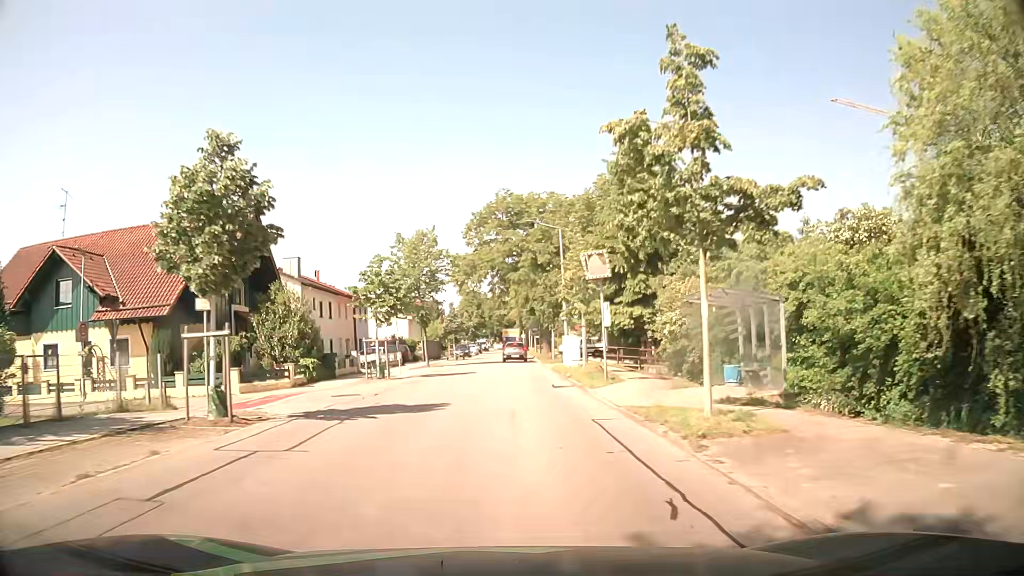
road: unclassified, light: Day
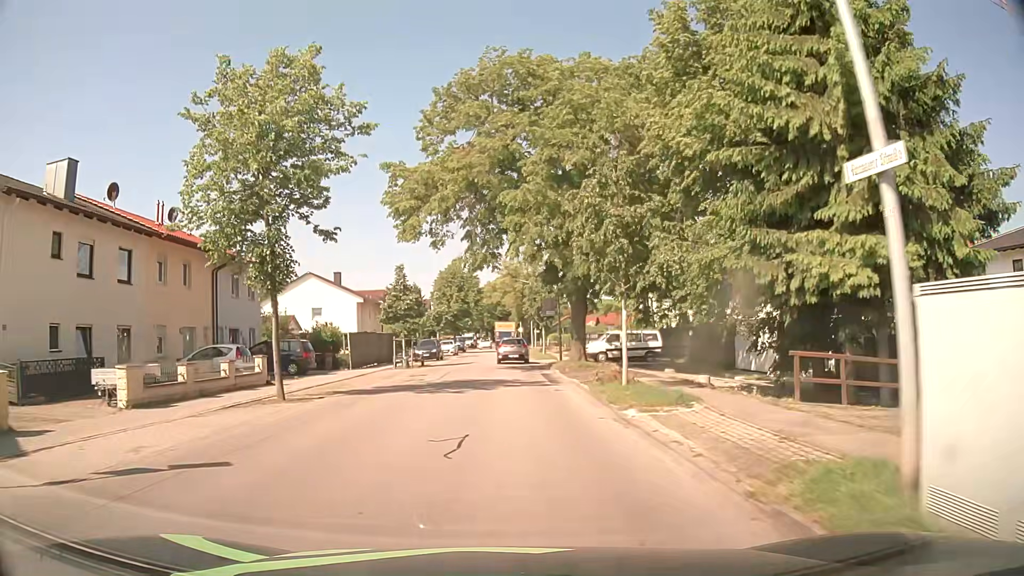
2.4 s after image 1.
(-0.1, +28.4) m; 0°
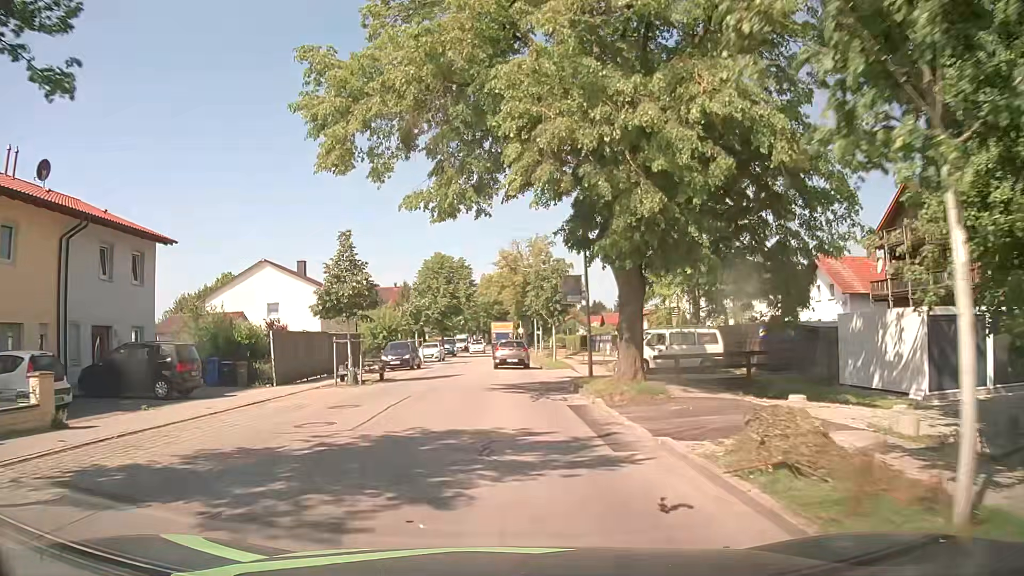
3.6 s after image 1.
(0.0, +12.2) m; +1°
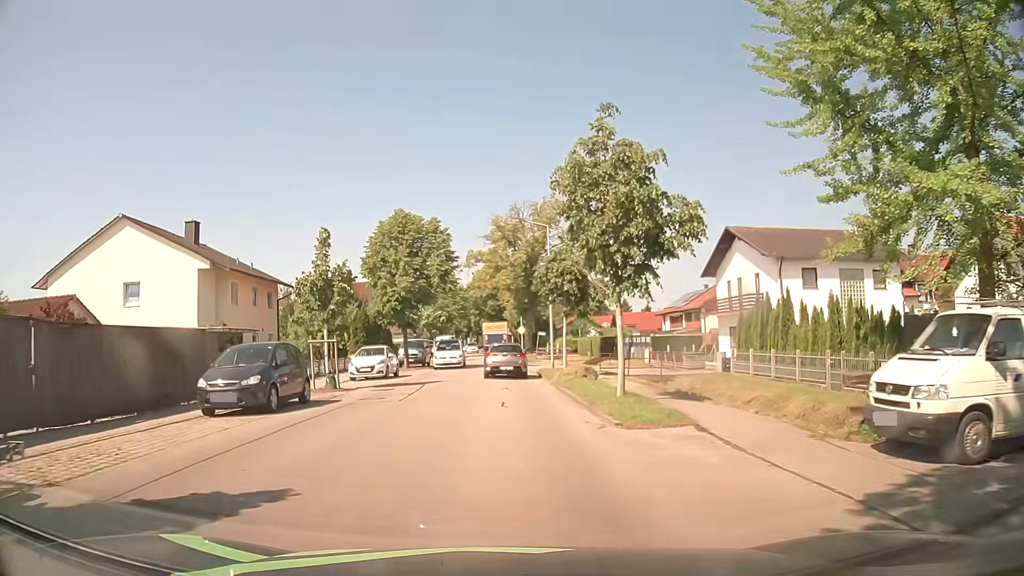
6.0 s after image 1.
(-0.1, +21.5) m; 0°
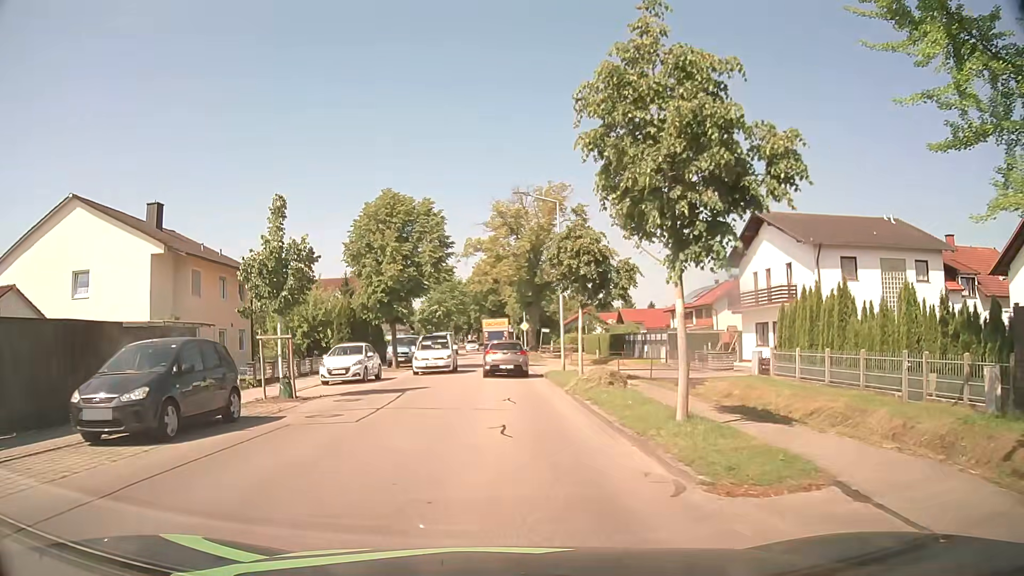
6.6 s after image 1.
(0.0, +4.9) m; 0°
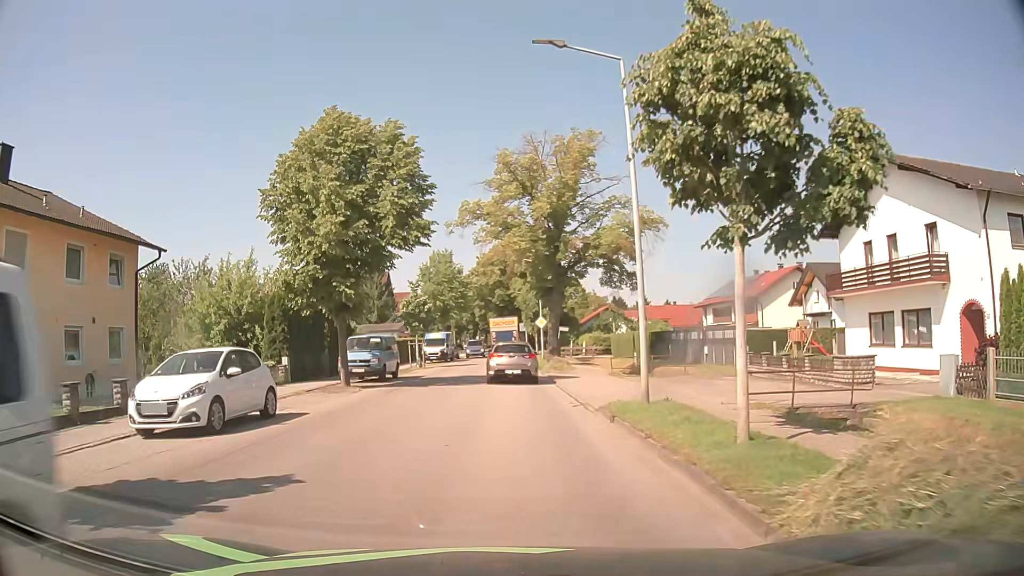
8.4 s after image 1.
(0.0, +13.8) m; -1°
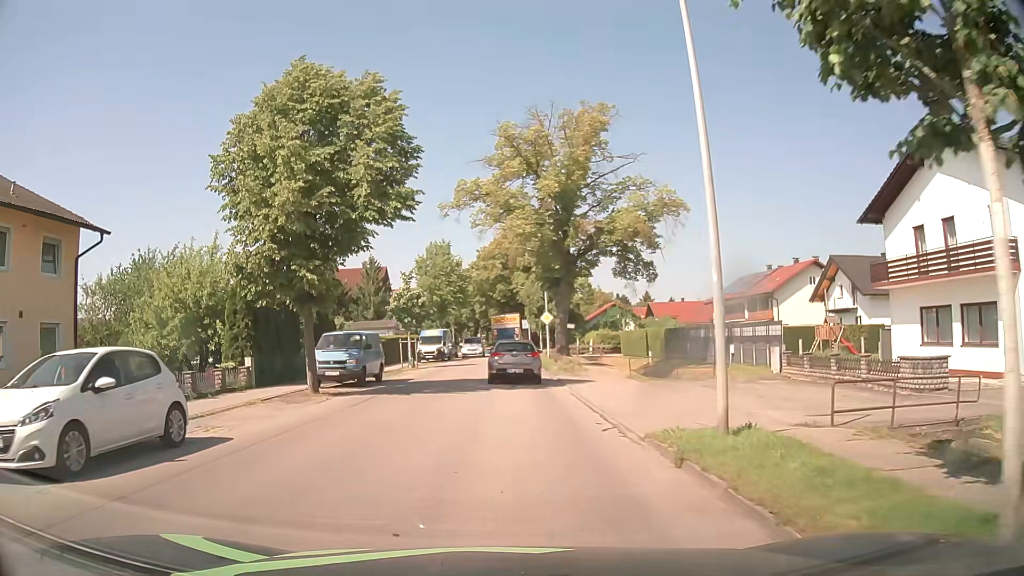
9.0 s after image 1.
(0.0, +4.3) m; +1°
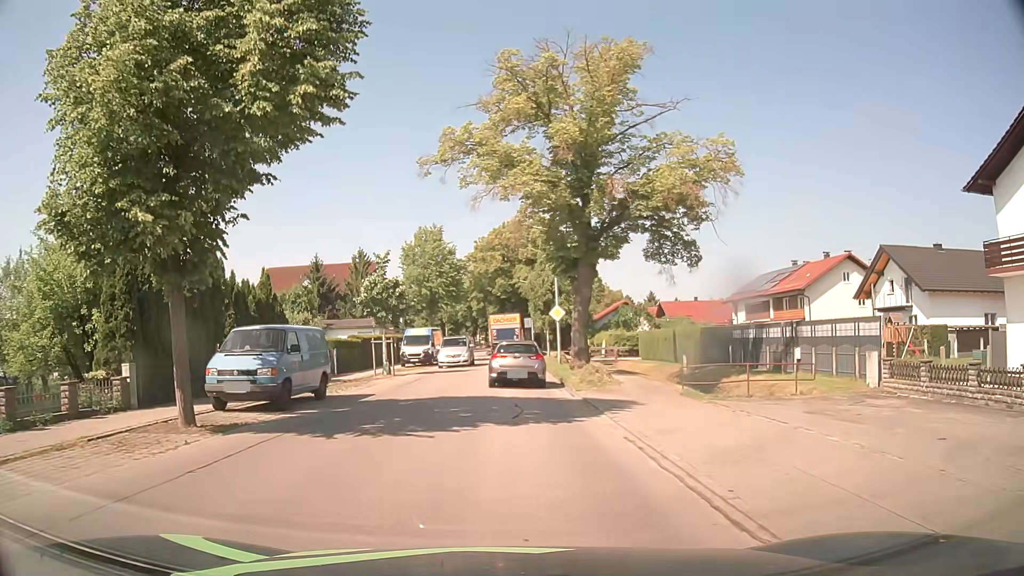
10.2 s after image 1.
(-0.1, +8.2) m; -1°
(0, +10) (0, +20) (0, +30) (0, +40) (0, +50) (0, +60) (0, +70) (0, +80) (-1, +90) (-1, +100) m
